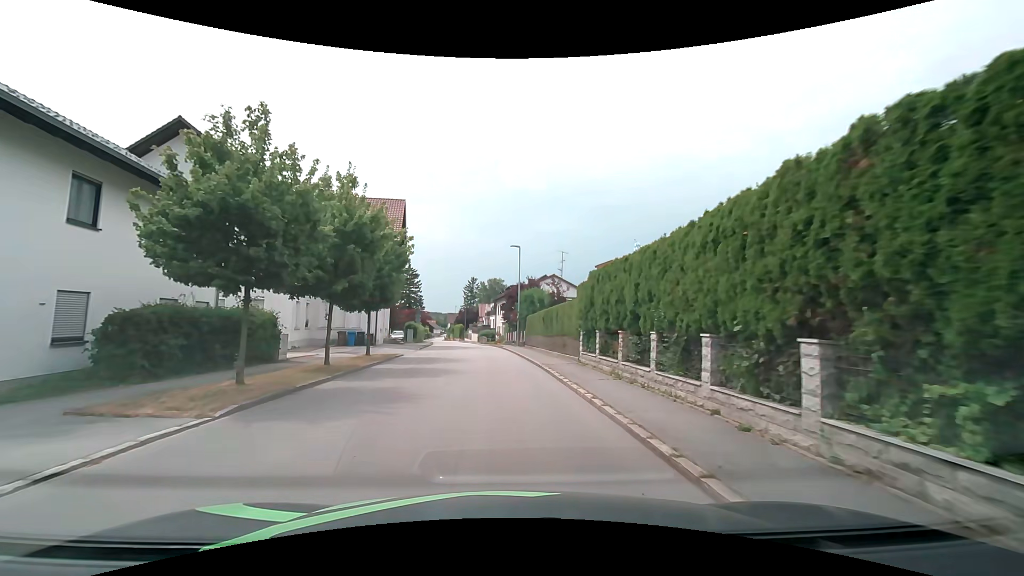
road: secondary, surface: asphalt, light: Day
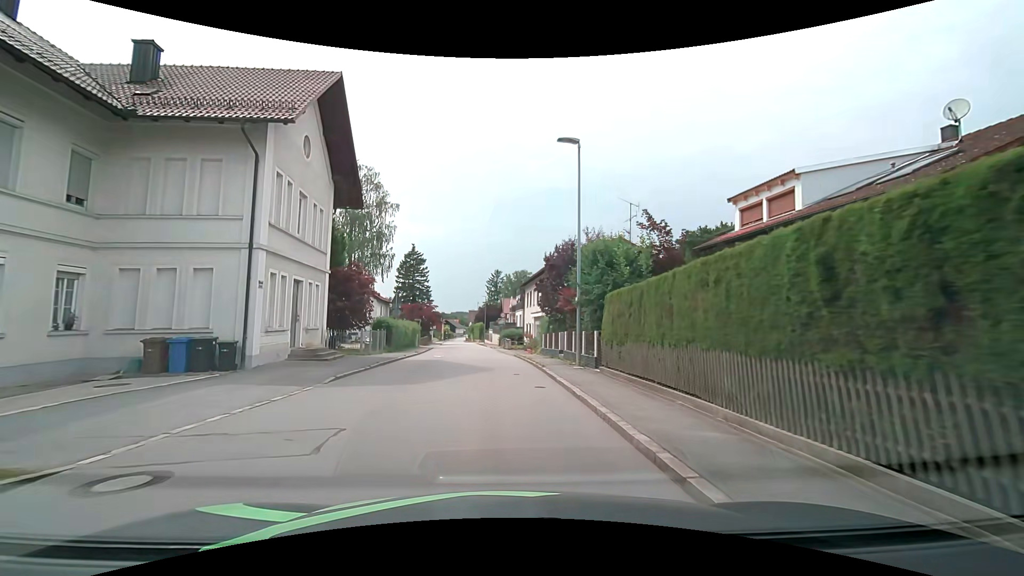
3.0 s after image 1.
(-0.6, +22.0) m; -3°
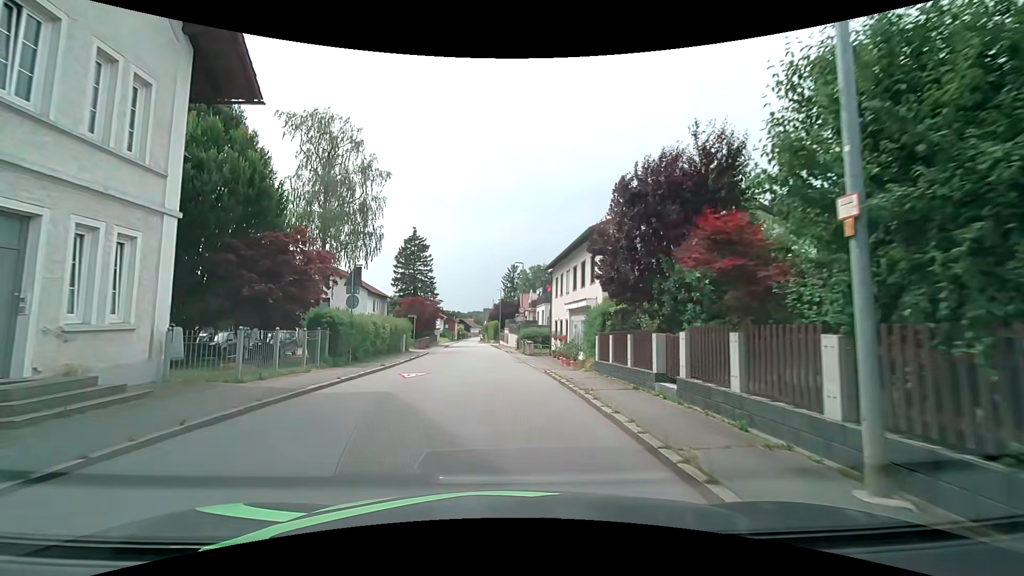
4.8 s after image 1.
(-0.3, +13.0) m; -2°
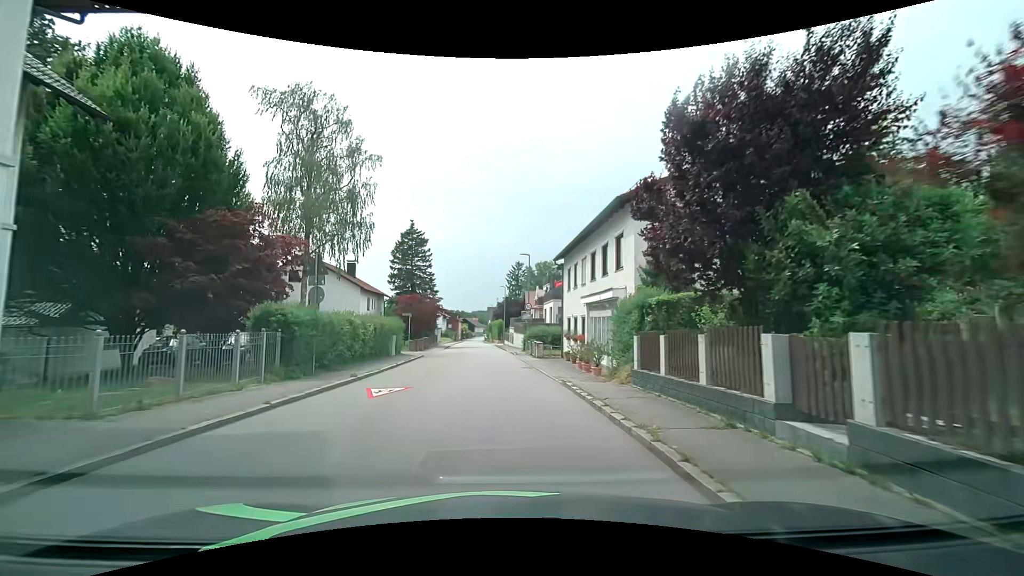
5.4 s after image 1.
(0.0, +4.5) m; 0°
(0, +10) (0, +20) (-1, +30) (-1, +40) (-2, +50) (-3, +60) (-3, +70) (-4, +80) (-5, +90) (-6, +100) m
